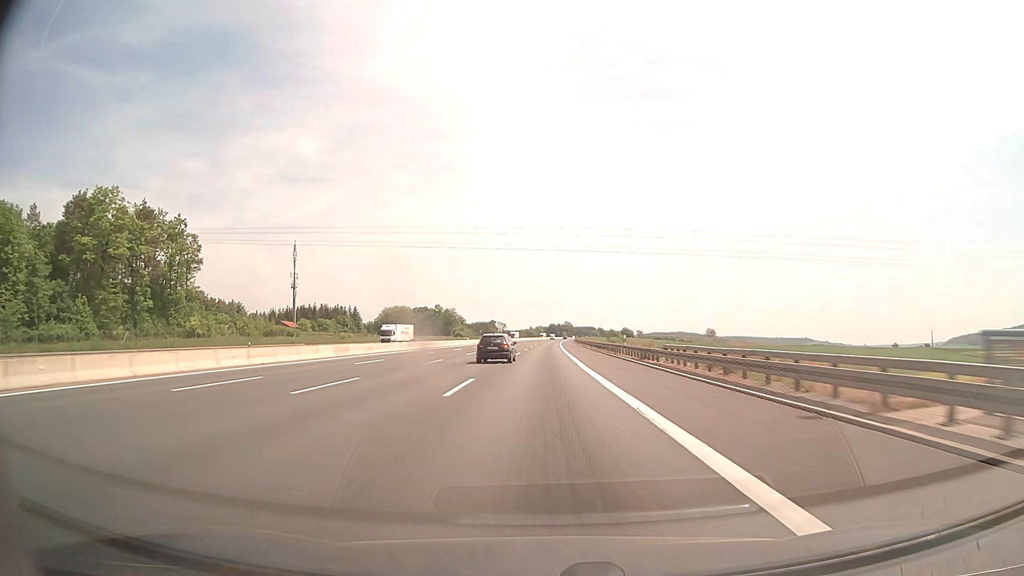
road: motorway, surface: asphalt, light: Day
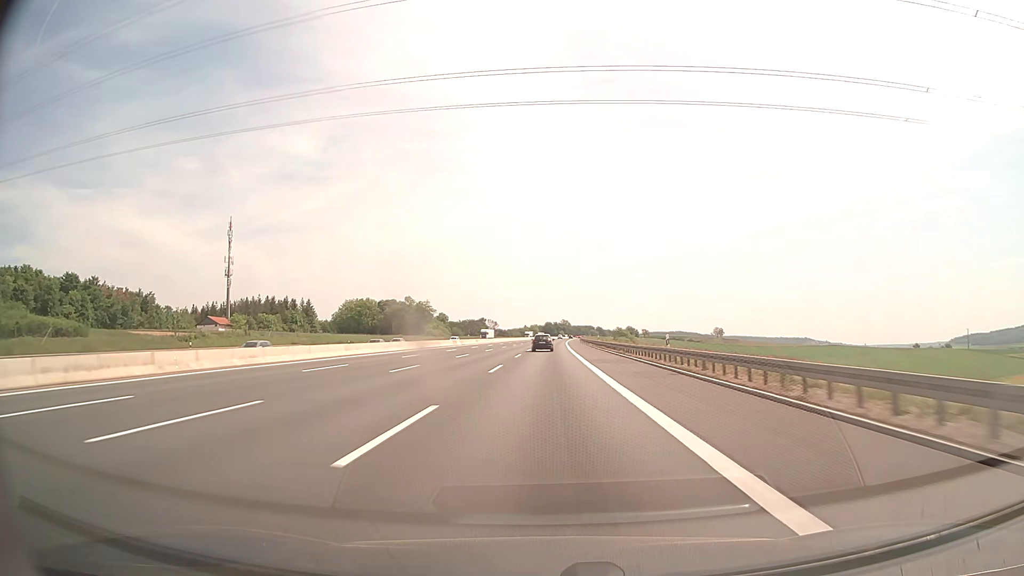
(+0.1, +62.0) m; 0°
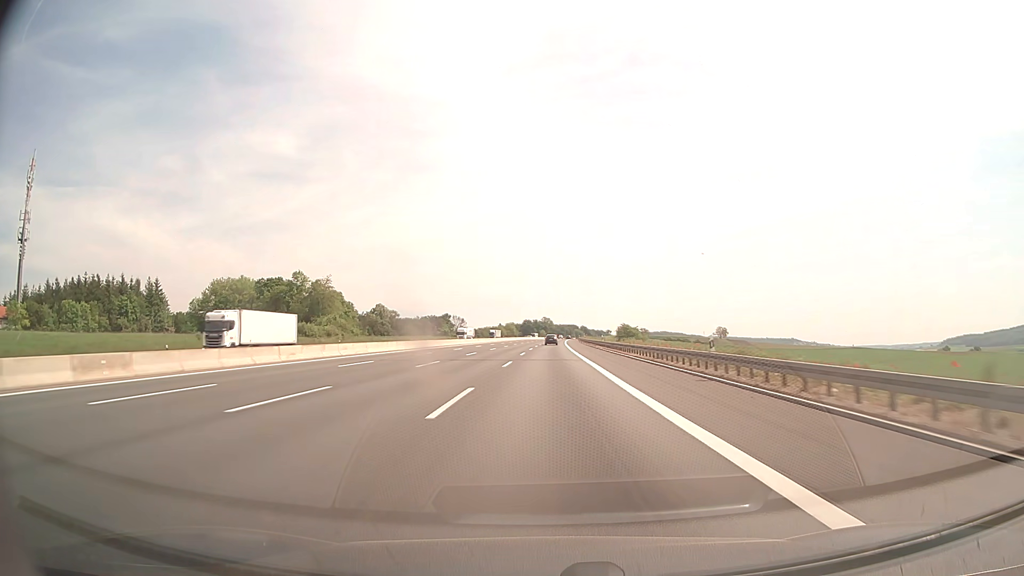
(+1.3, +103.4) m; +2°
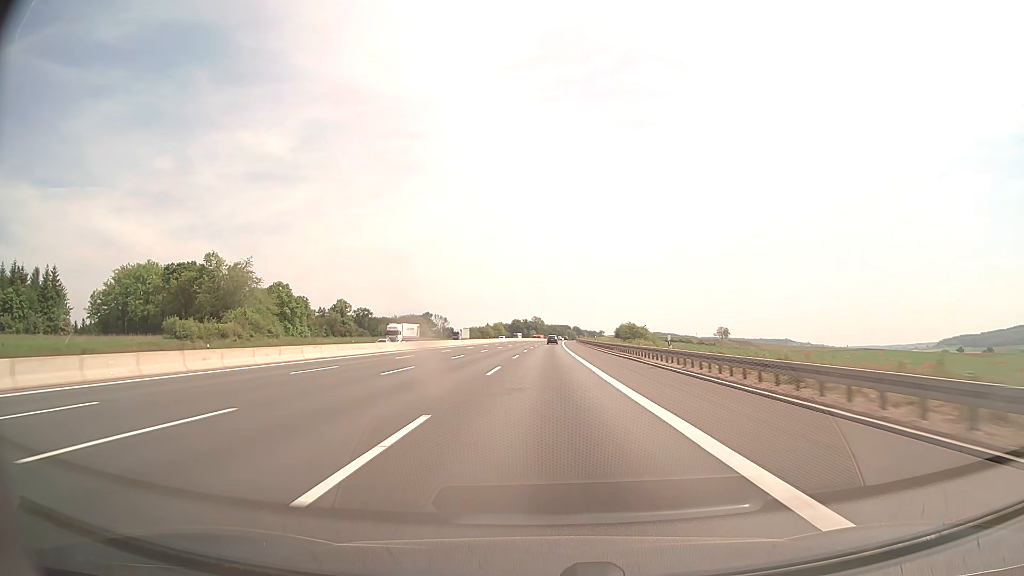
(+0.3, +41.3) m; +1°
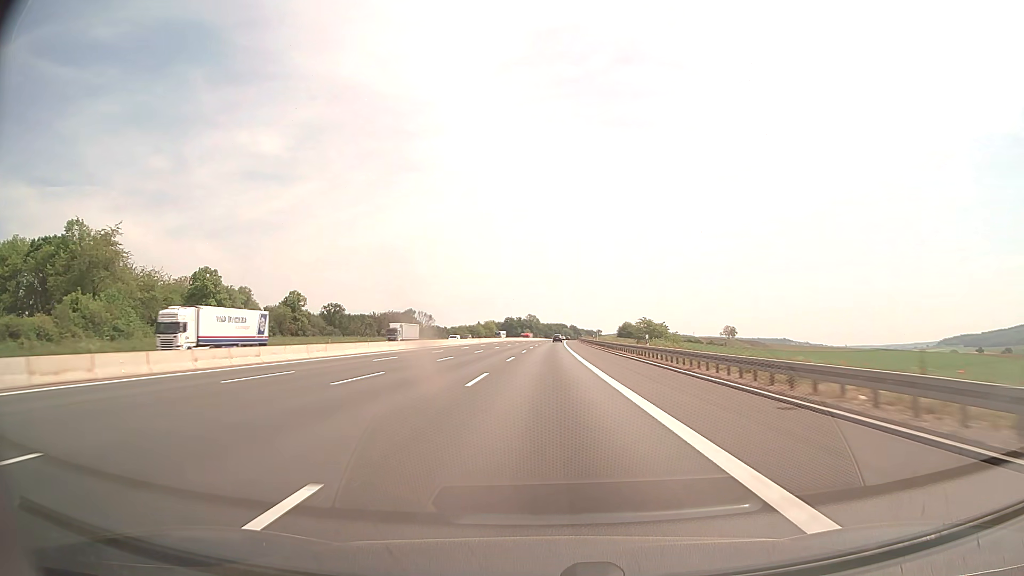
(+0.2, +41.3) m; 0°
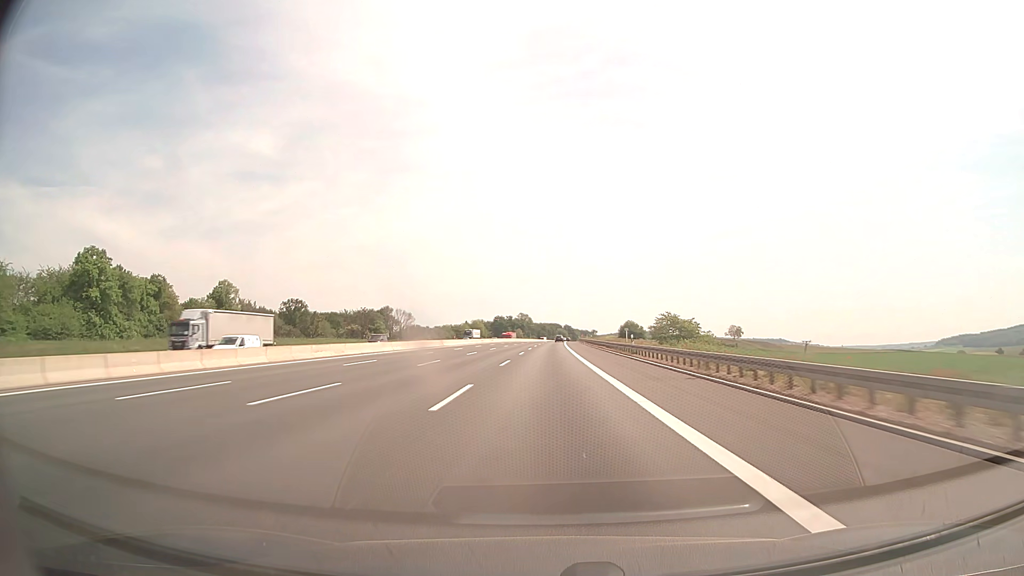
(+0.2, +41.3) m; +1°
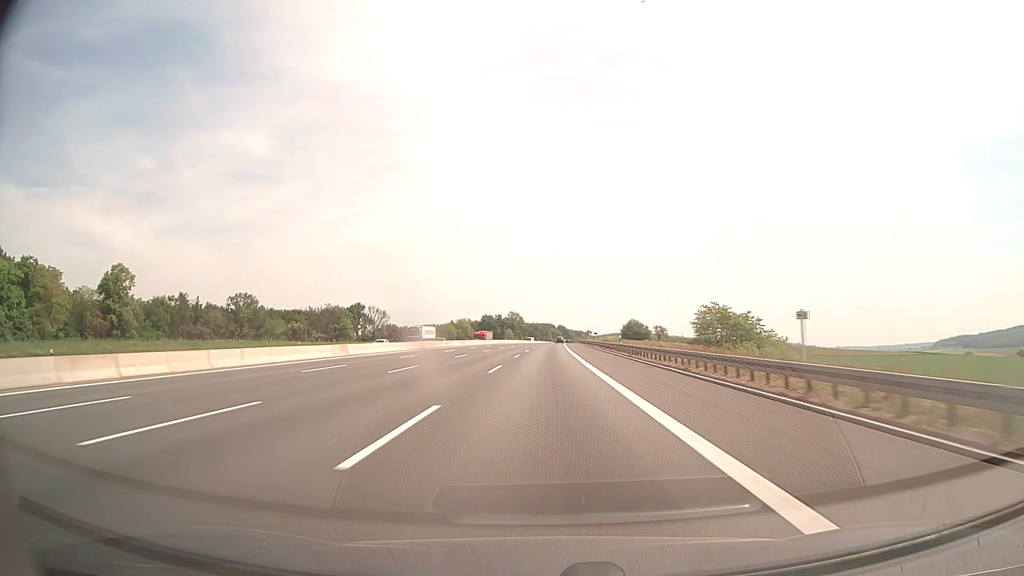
(+0.3, +41.3) m; +1°
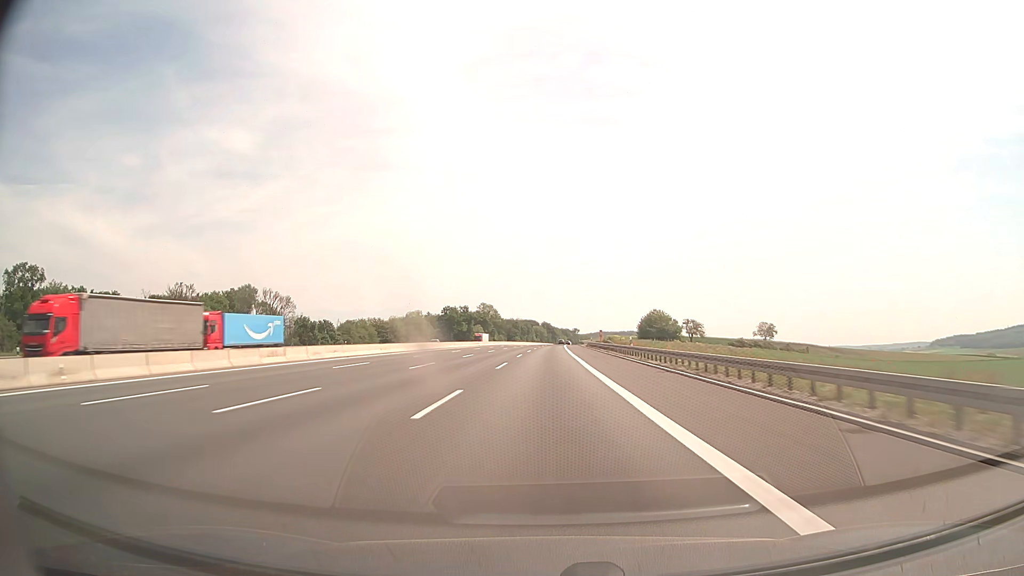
(+1.4, +103.1) m; +1°
(0, +10) (0, +20) (0, +30) (0, +40) (0, +50) (0, +60) (0, +70) (+1, +80) (+1, +90) (+1, +100) m
